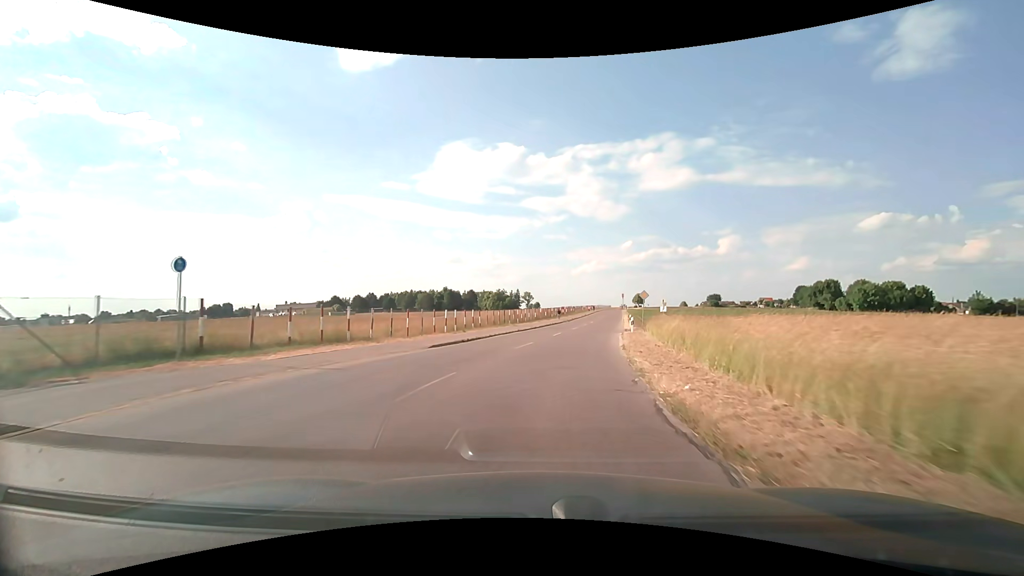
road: unclassified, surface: asphalt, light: Day
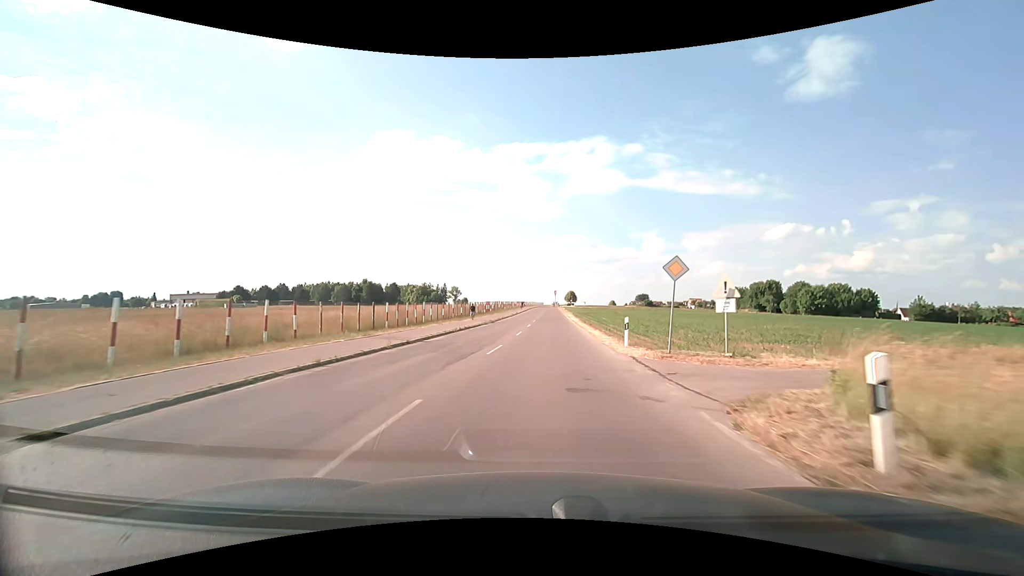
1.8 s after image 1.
(+1.9, +26.5) m; +7°
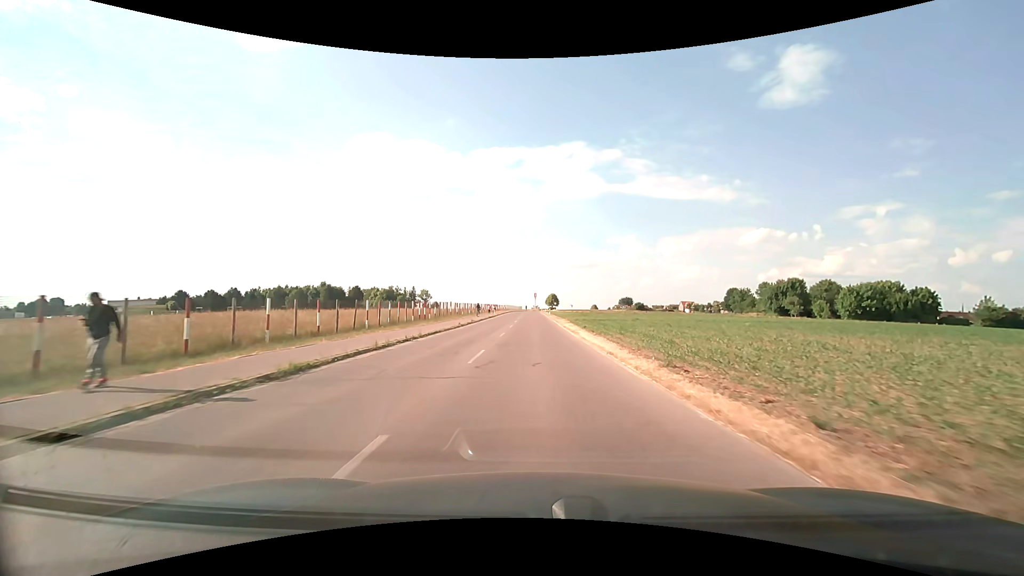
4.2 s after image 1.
(+1.0, +36.2) m; +3°
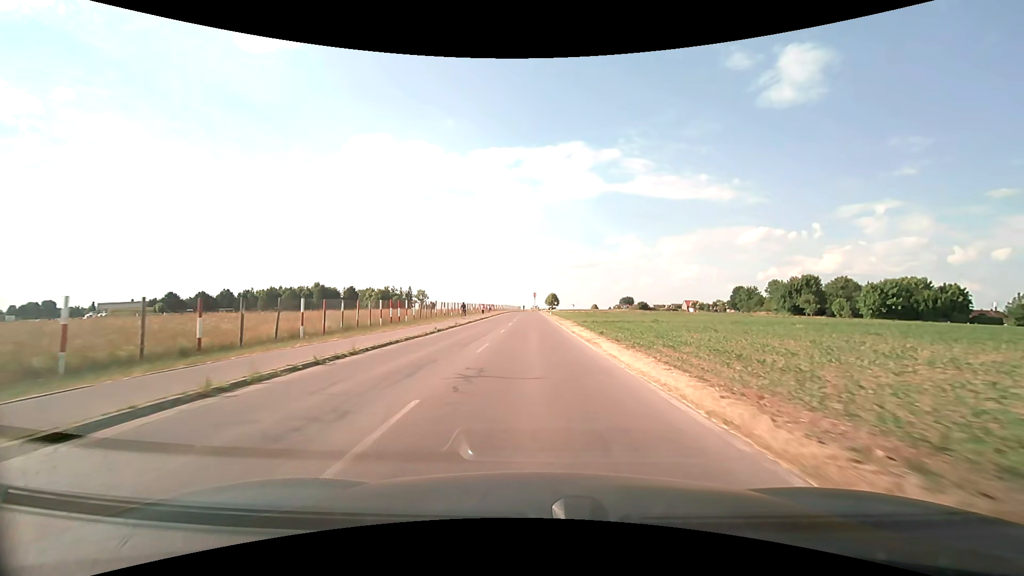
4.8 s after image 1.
(0.0, +9.2) m; 0°
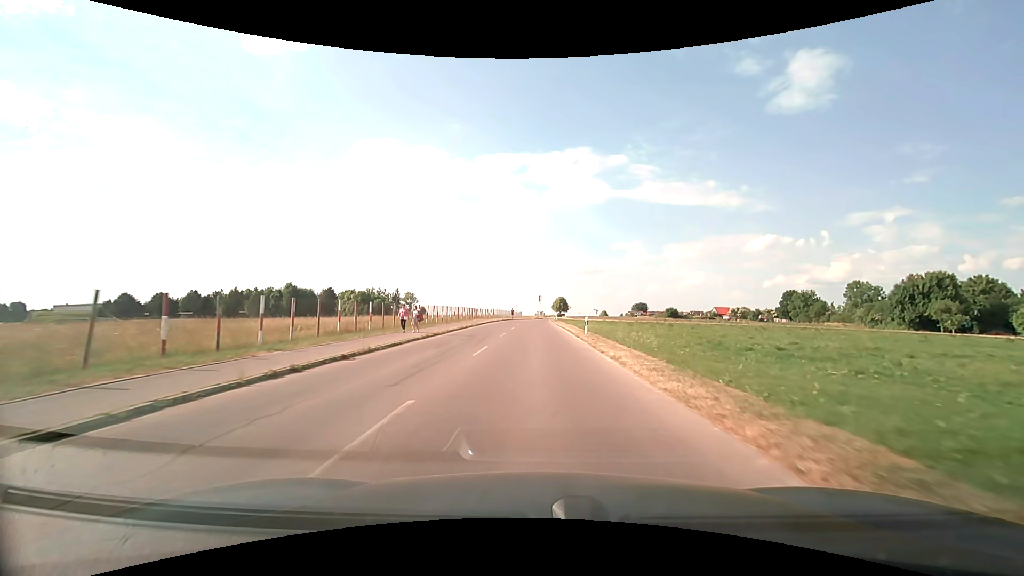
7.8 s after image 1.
(-0.4, +46.3) m; -1°
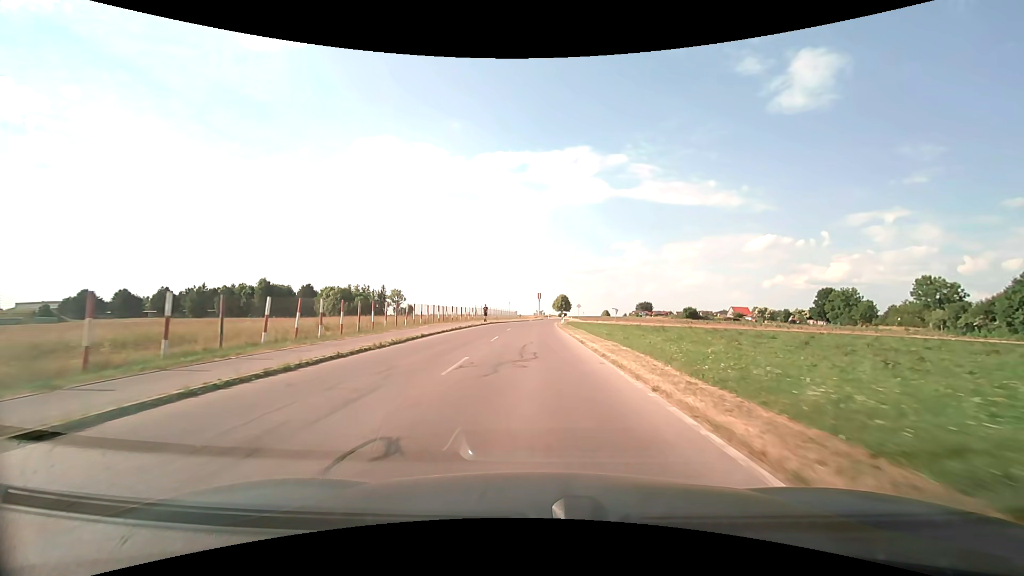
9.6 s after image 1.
(+0.2, +27.1) m; 0°
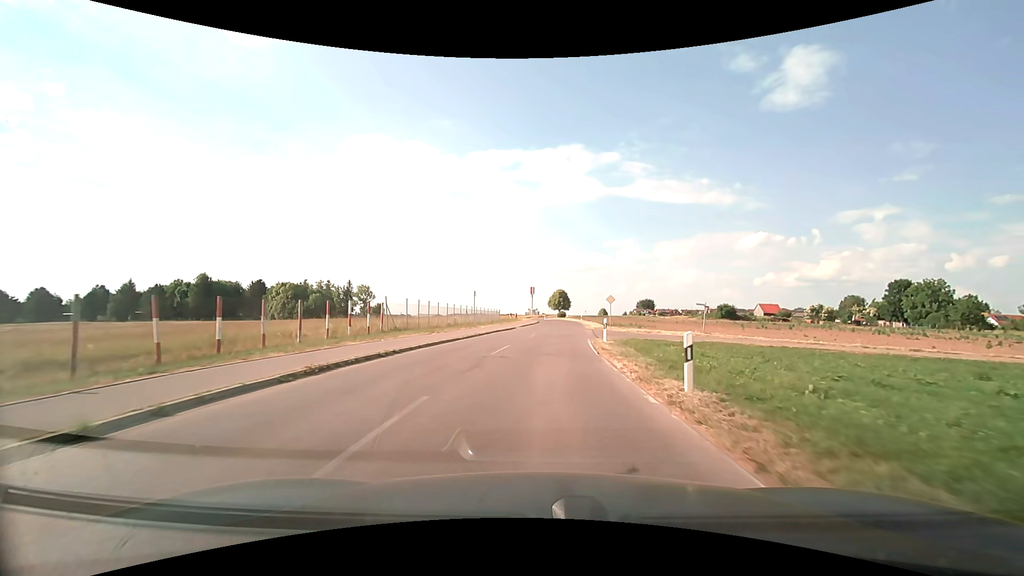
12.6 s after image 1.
(-0.1, +41.9) m; +1°
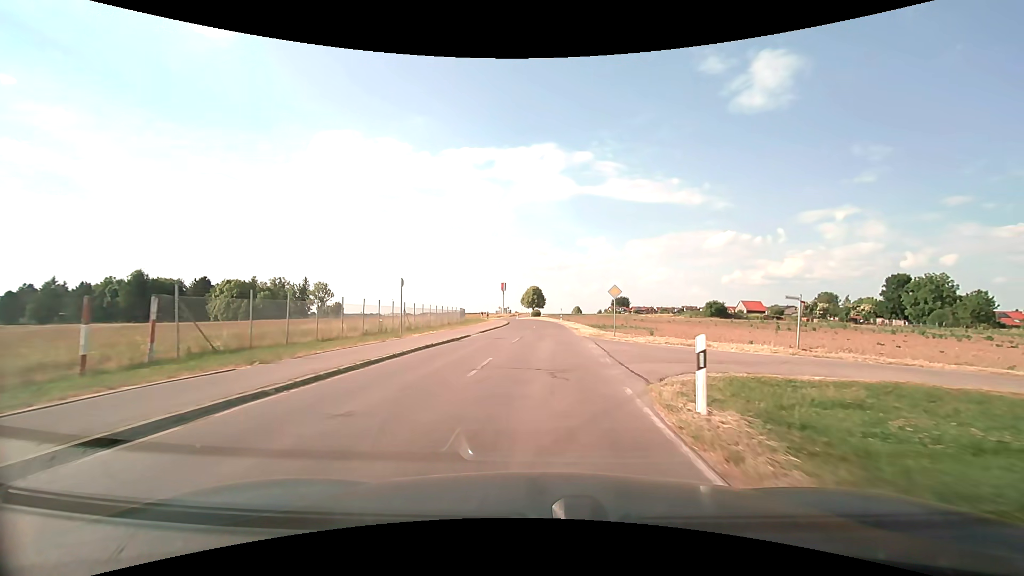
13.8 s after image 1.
(+0.4, +15.9) m; +3°
(0, +10) (0, +20) (+1, +30) (+1, +40) (+1, +50) (+1, +60) (+1, +70) (0, +80) (-1, +90) (-3, +100) m
